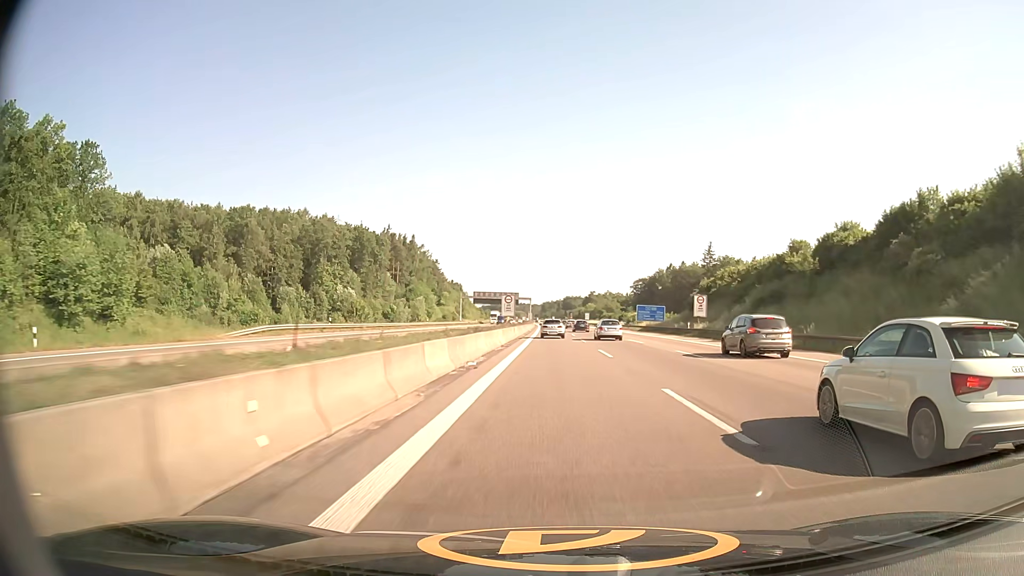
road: motorway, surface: asphalt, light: Day
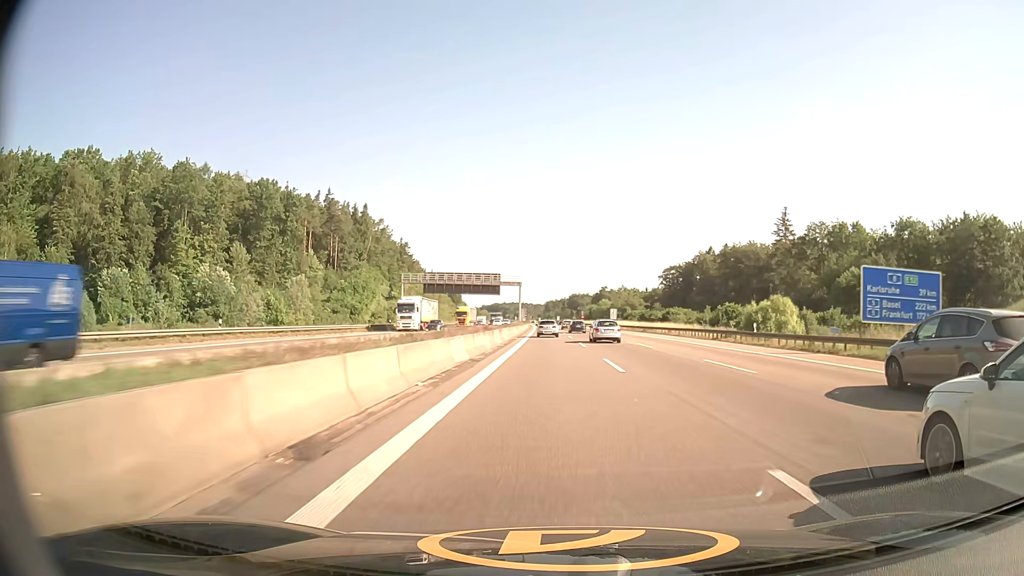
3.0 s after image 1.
(-0.1, +78.6) m; 0°
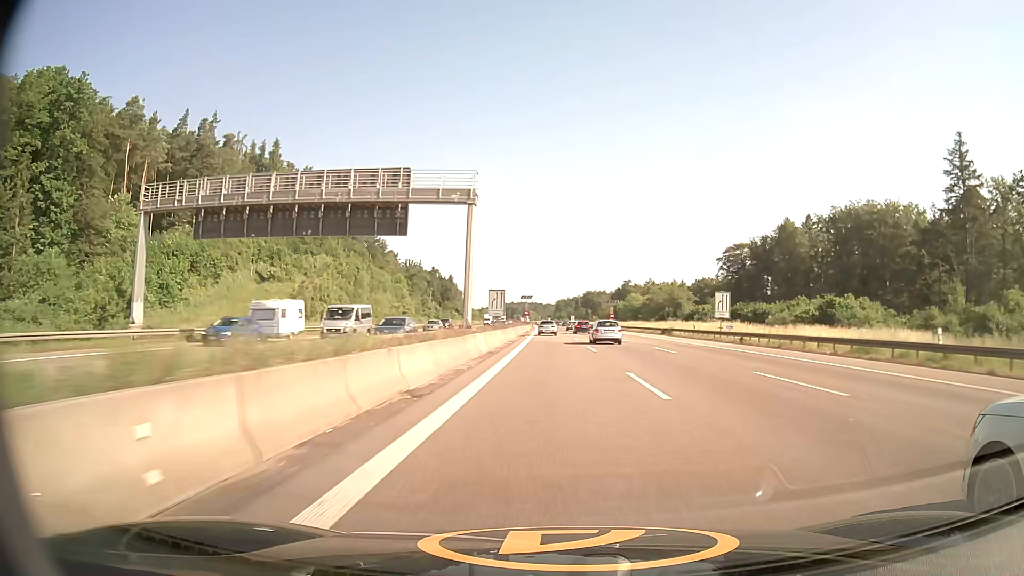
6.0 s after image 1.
(-0.6, +77.4) m; -1°
(0, +10) (0, +20) (0, +30) (0, +40) (0, +50) (0, +60) (0, +70) (0, +80) (0, +90) (-1, +100) m
